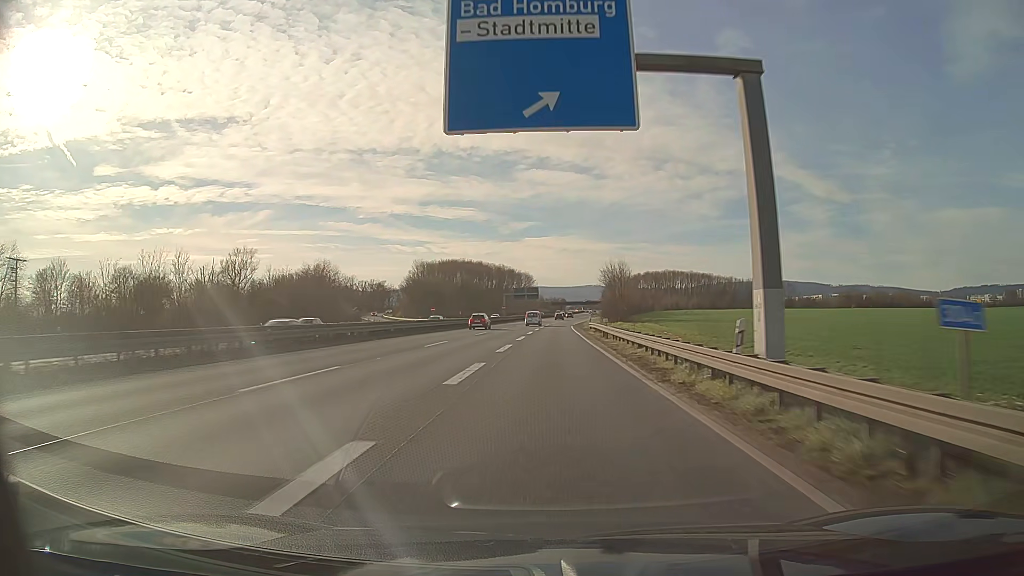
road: motorway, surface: asphalt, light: Day
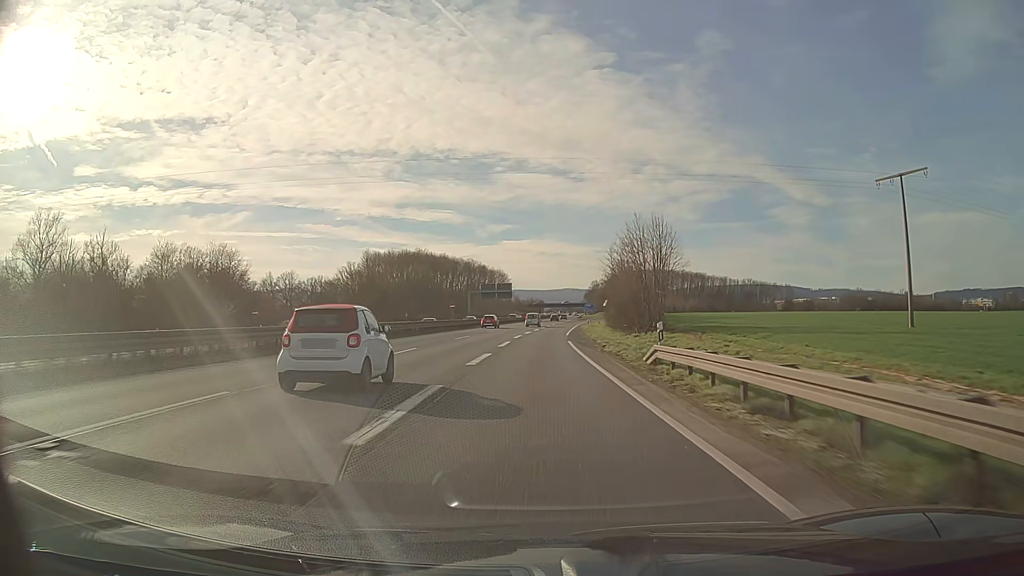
(+0.7, +42.1) m; +2°
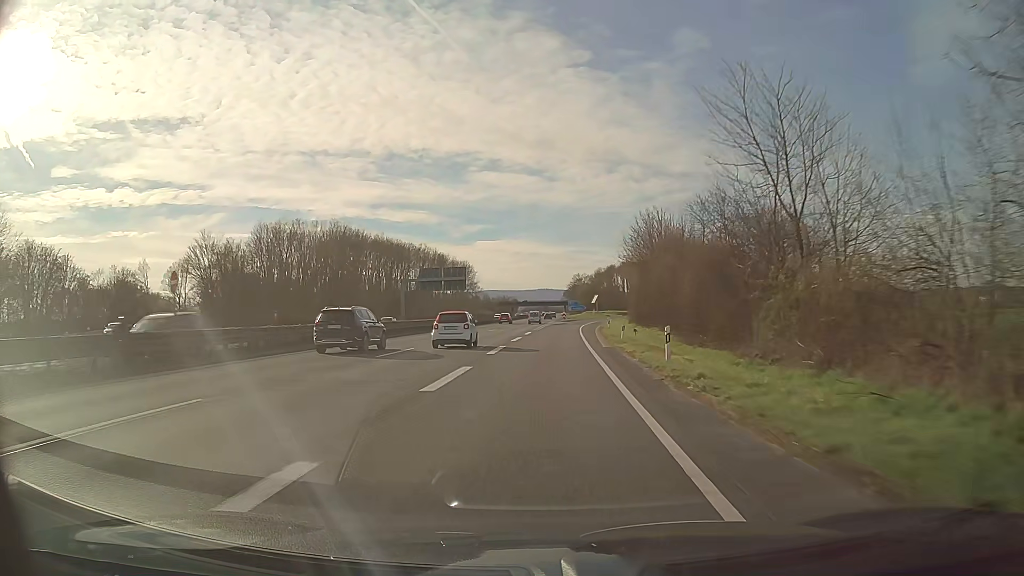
(+0.9, +54.7) m; +2°
(0, +10) (0, +20) (0, +30) (+1, +40) (+1, +50) (+2, +60) (+2, +70) (+3, +80) (+4, +90) (+5, +100) m
